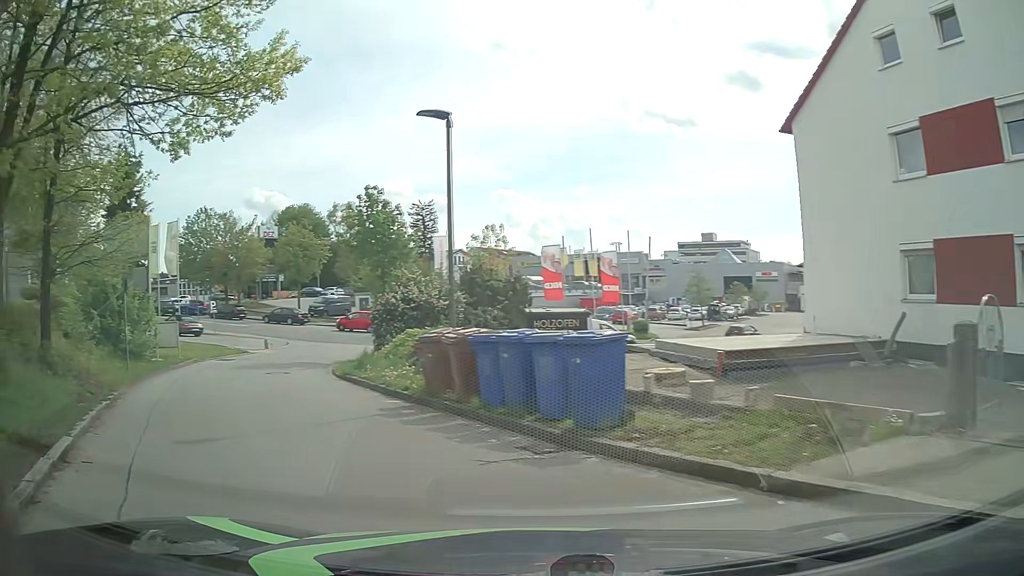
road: service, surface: asphalt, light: Day
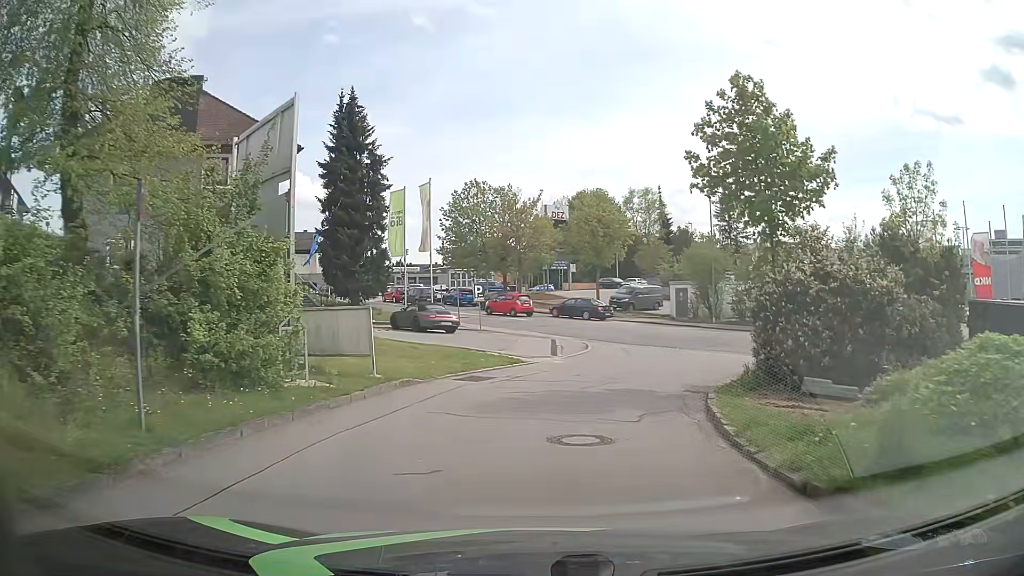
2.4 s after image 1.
(-4.1, +12.4) m; -24°
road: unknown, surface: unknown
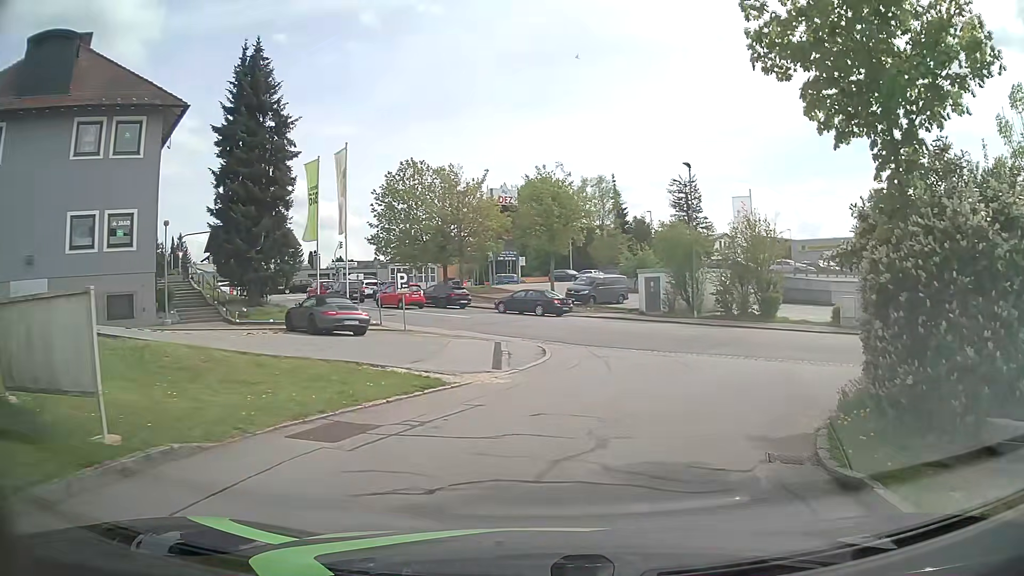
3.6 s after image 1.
(+0.3, +7.7) m; +5°
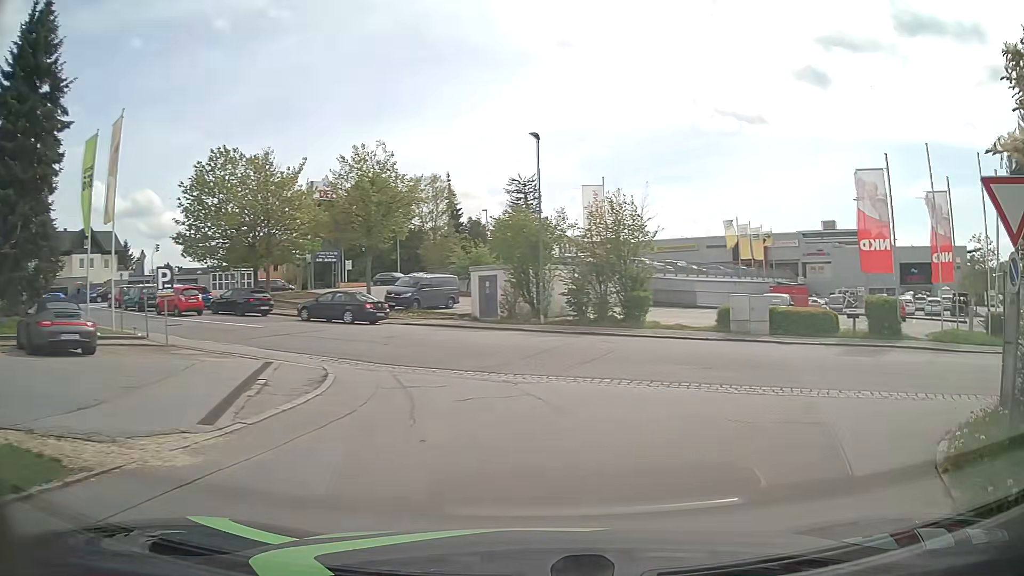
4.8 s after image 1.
(+0.7, +6.7) m; +14°
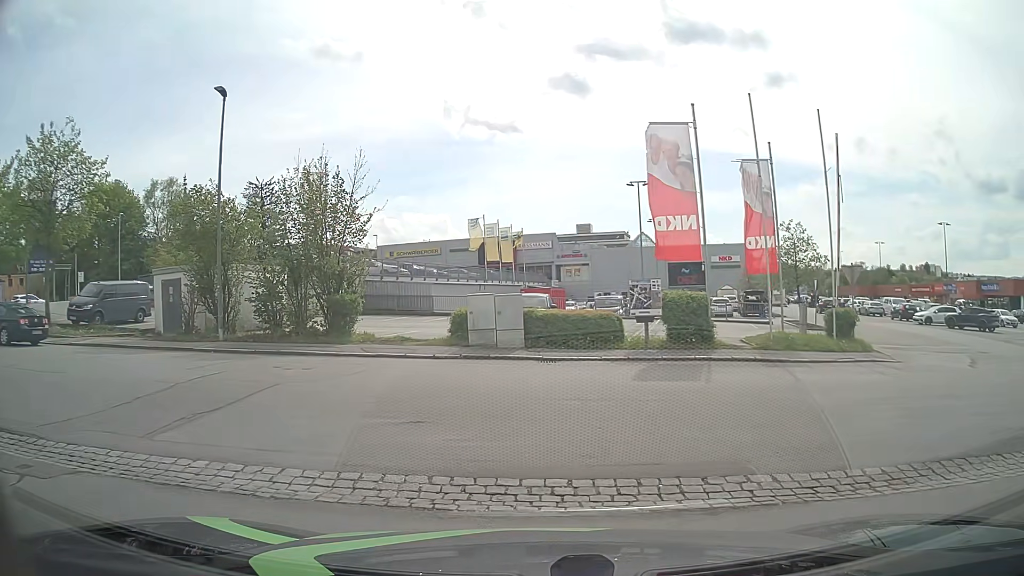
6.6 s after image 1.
(+1.6, +6.9) m; +22°
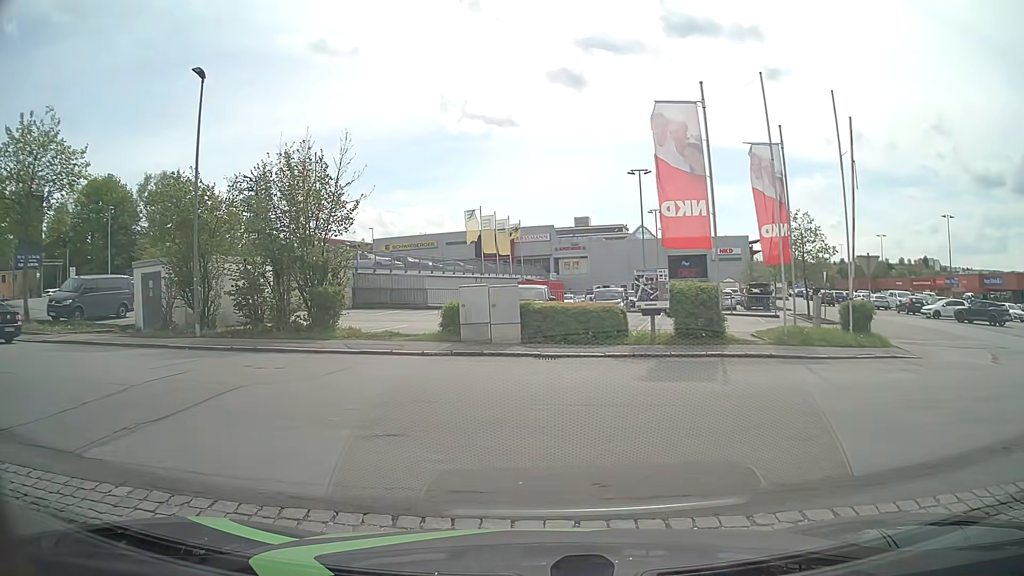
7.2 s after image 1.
(0.0, +1.3) m; 0°
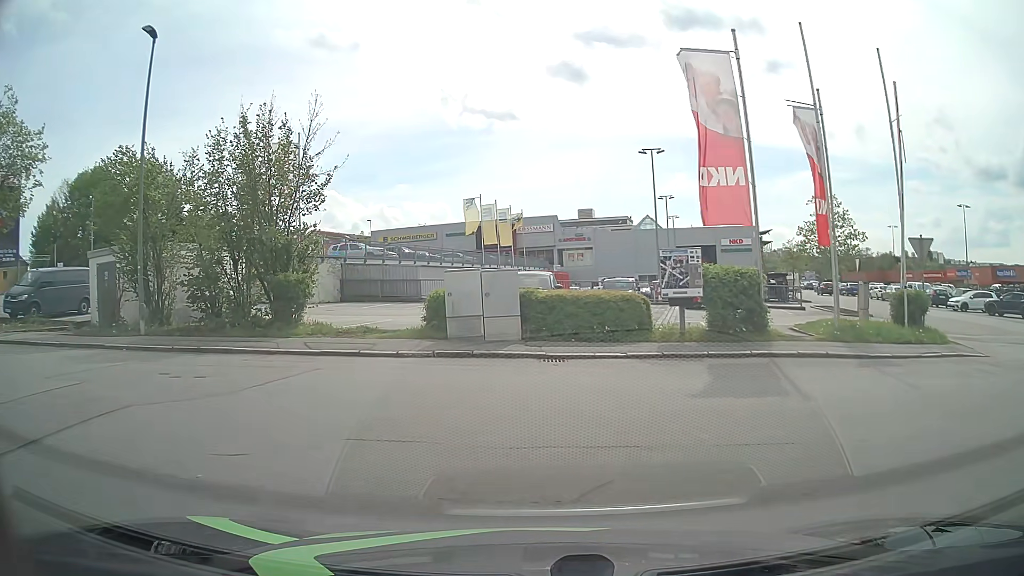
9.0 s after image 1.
(-0.1, +3.4) m; -1°
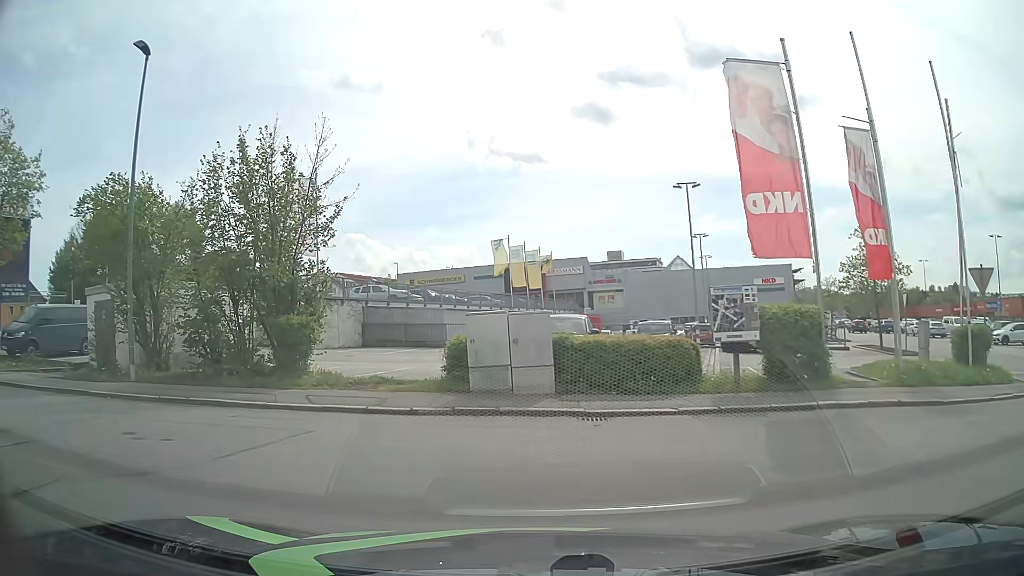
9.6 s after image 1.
(0.0, +2.0) m; -2°
(-4, +9) (-14, +11) (-23, +13) (-33, +16) (-42, +20) (-47, +28) (-48, +38) (-45, +48) (-43, +58) (-40, +67) m
